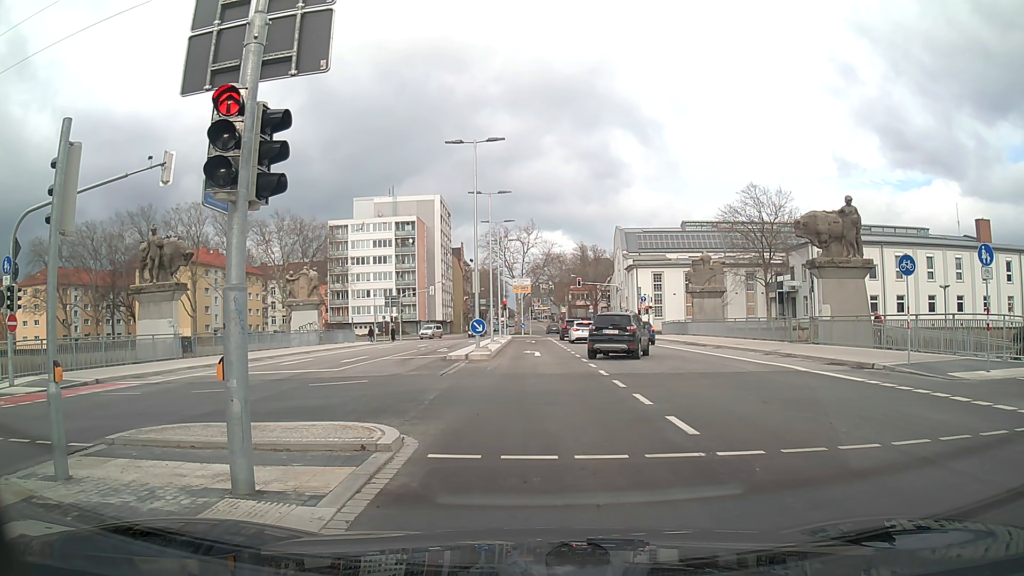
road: secondary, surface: asphalt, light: Day
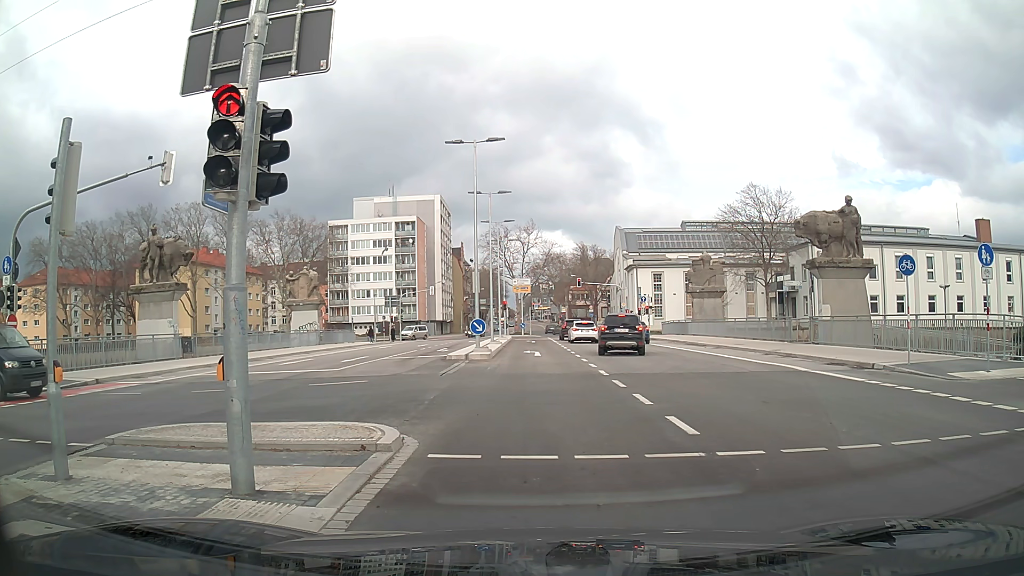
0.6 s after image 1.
(0.0, 0.0) m; 0°
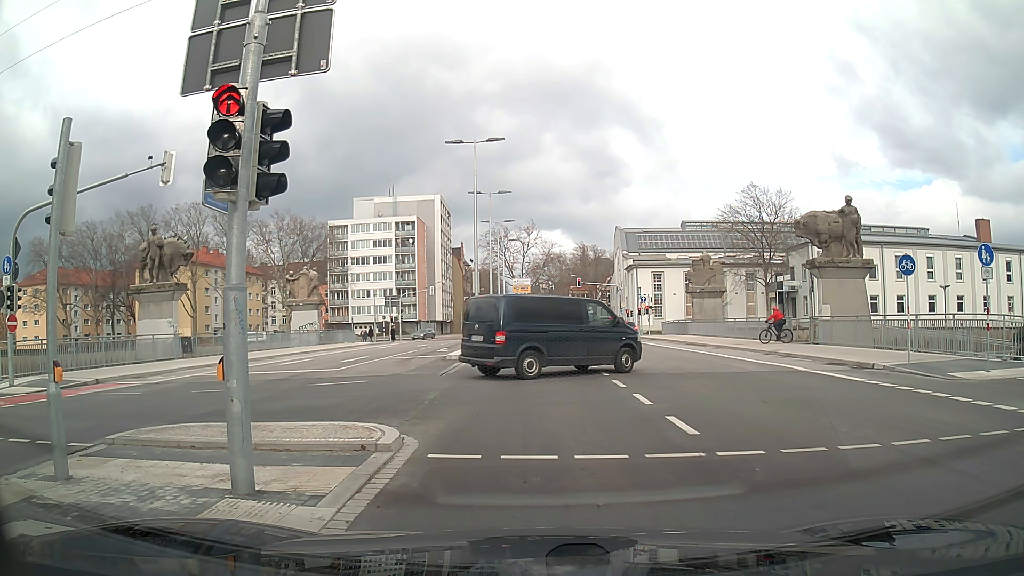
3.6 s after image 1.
(0.0, 0.0) m; 0°
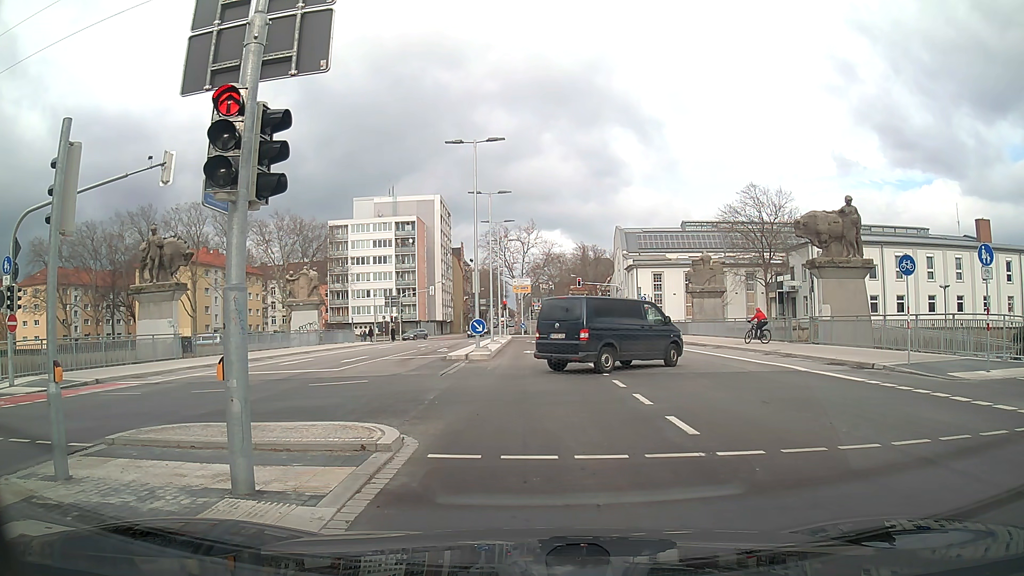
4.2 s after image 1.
(0.0, 0.0) m; 0°
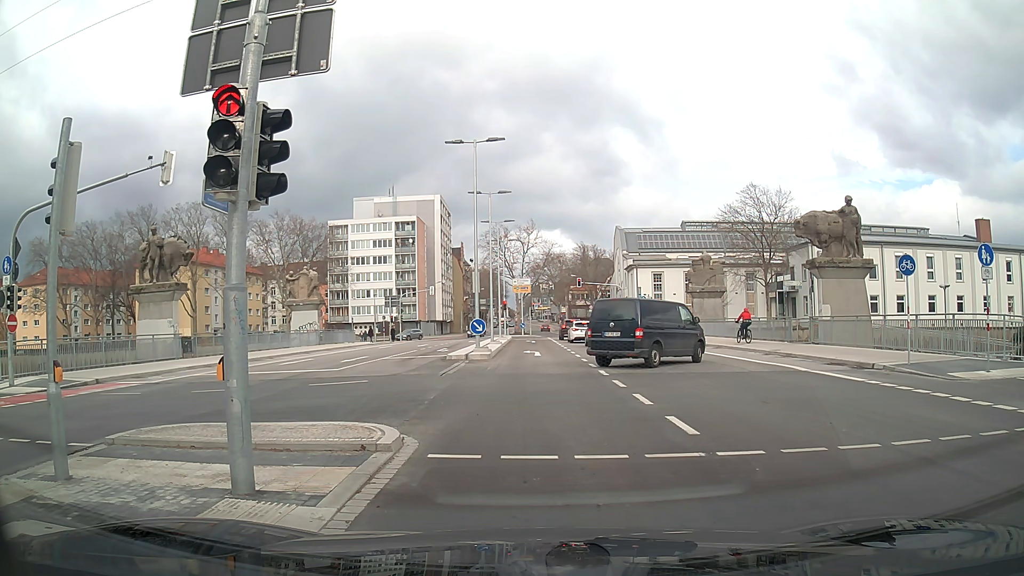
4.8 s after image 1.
(0.0, 0.0) m; 0°
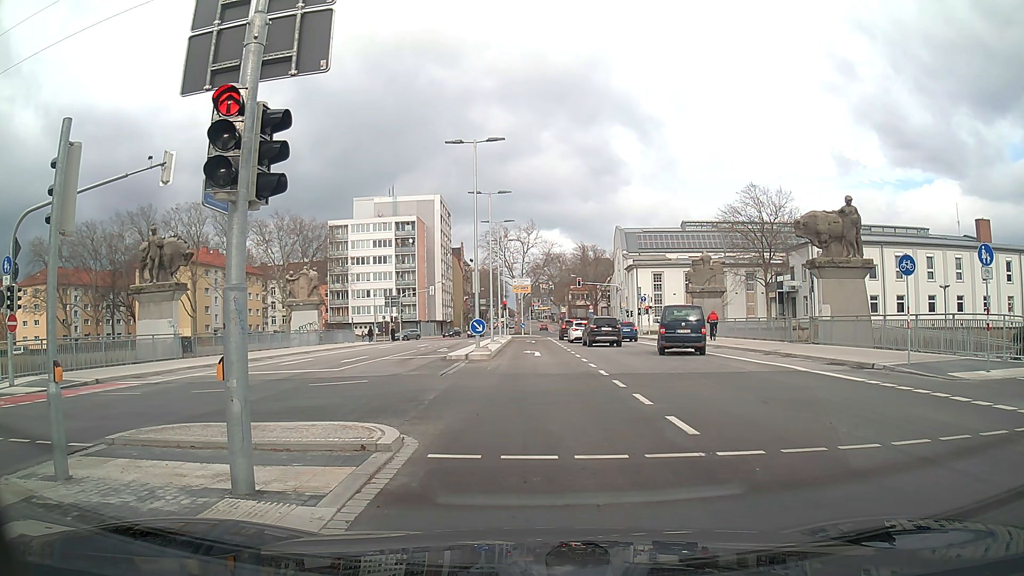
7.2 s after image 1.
(0.0, 0.0) m; 0°
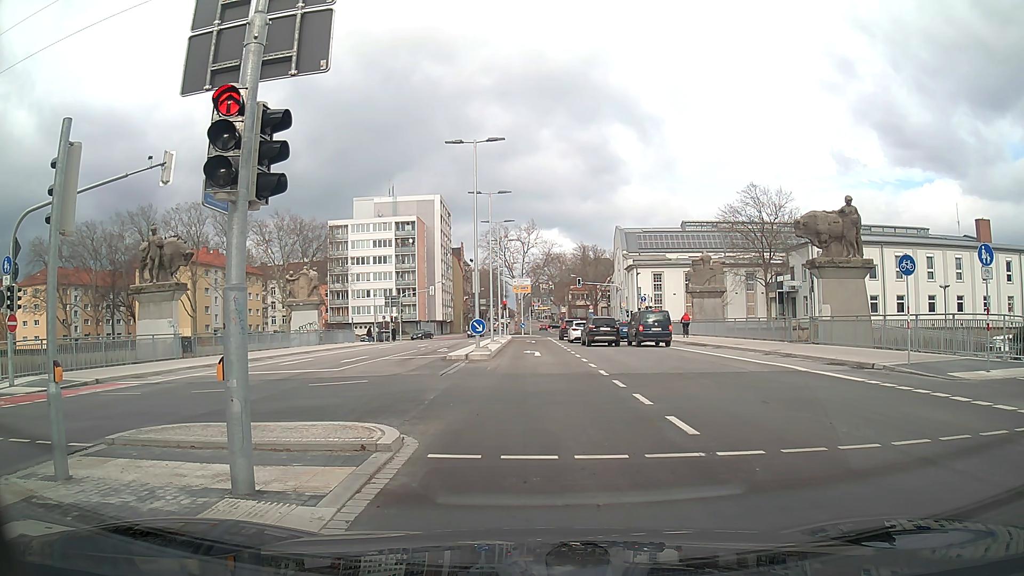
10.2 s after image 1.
(0.0, 0.0) m; 0°
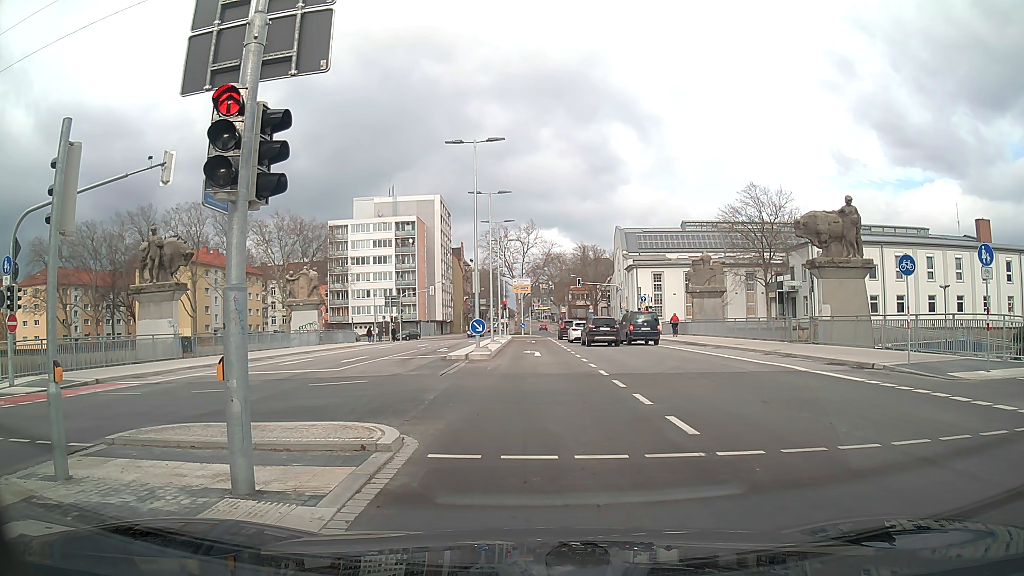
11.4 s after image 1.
(0.0, 0.0) m; 0°
(0, +10) (0, +20) (0, +30) (-1, +40) (-1, +50) (-1, +60) (-6, +69) (-14, +73) (-24, +74) (-34, +74) m
